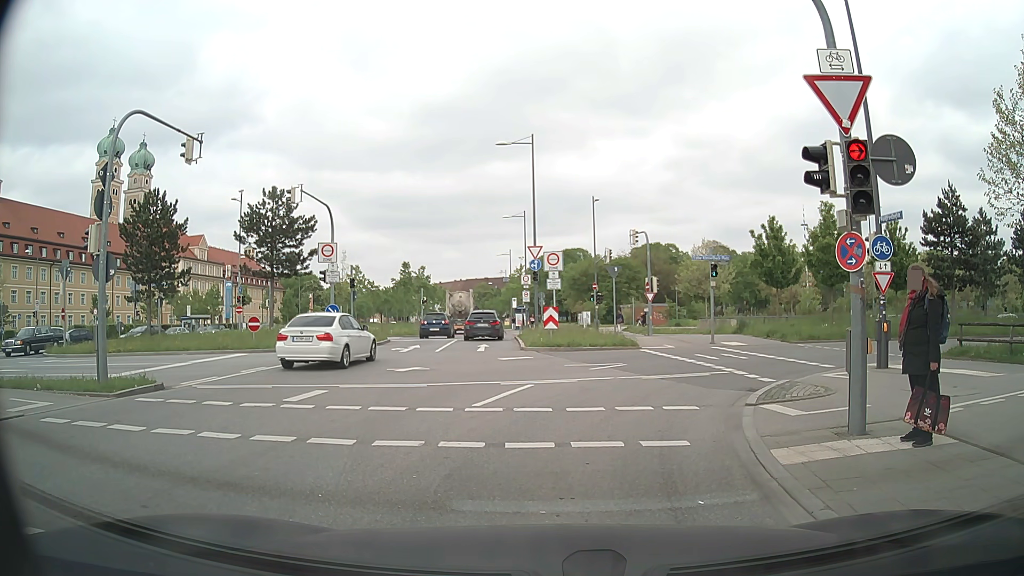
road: secondary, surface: asphalt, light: Day
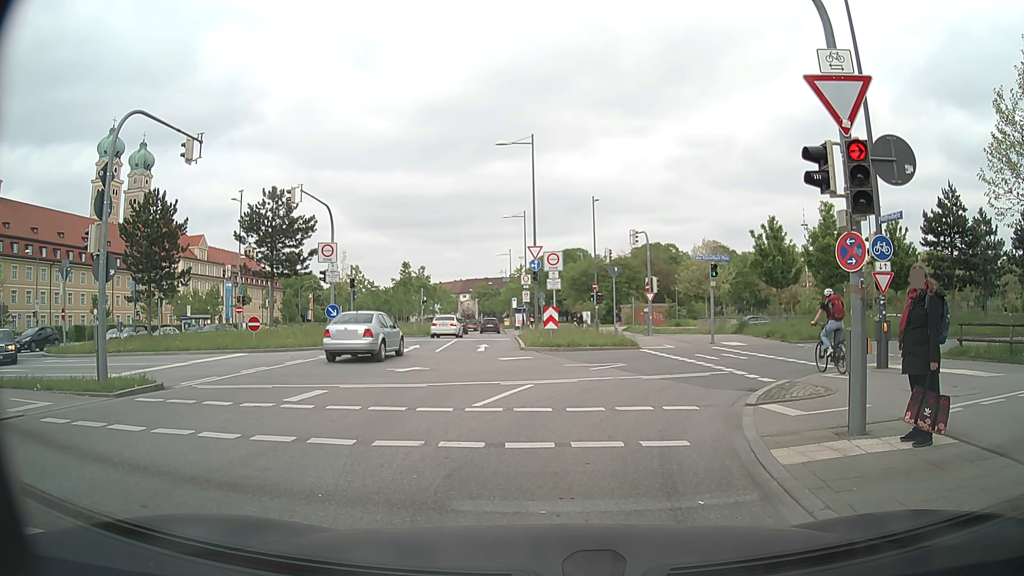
(0.0, 0.0) m; 0°
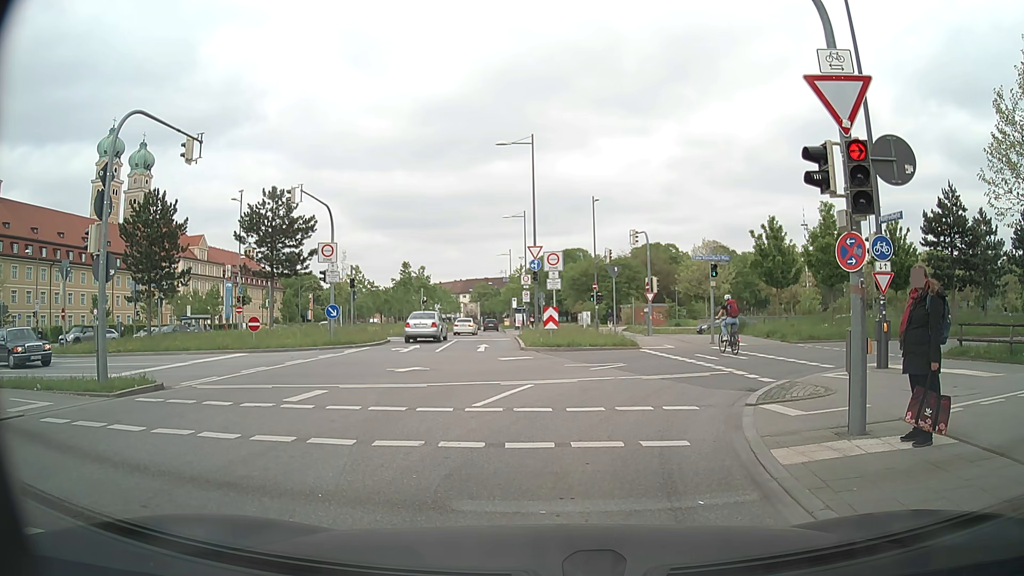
(0.0, 0.0) m; 0°
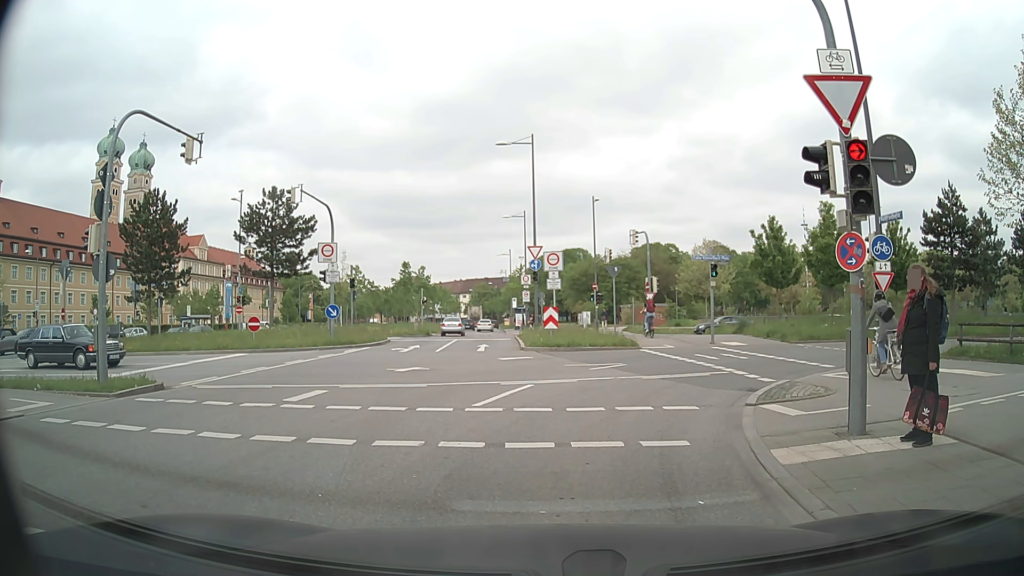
(0.0, 0.0) m; 0°
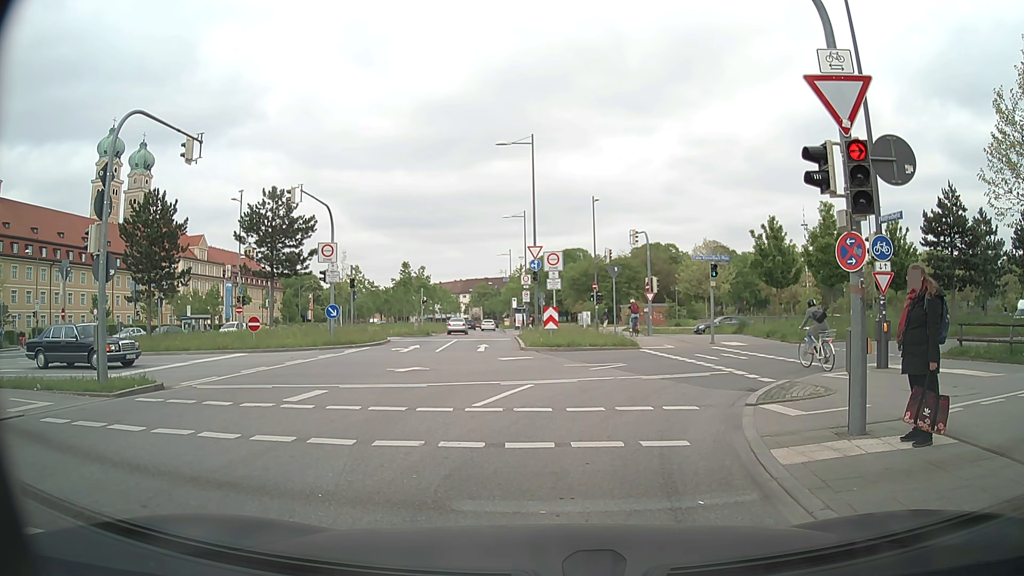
(0.0, 0.0) m; 0°
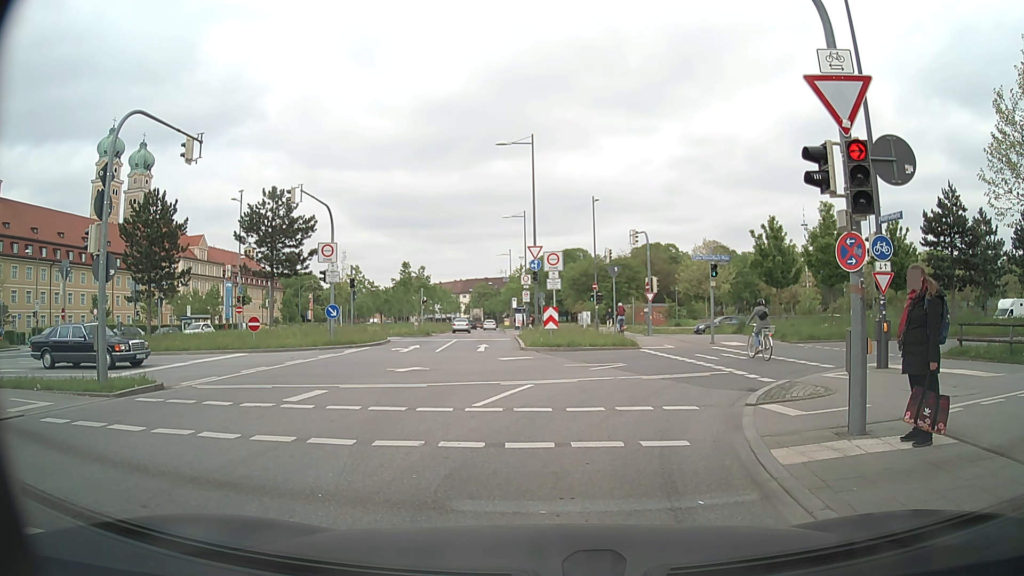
(0.0, 0.0) m; 0°
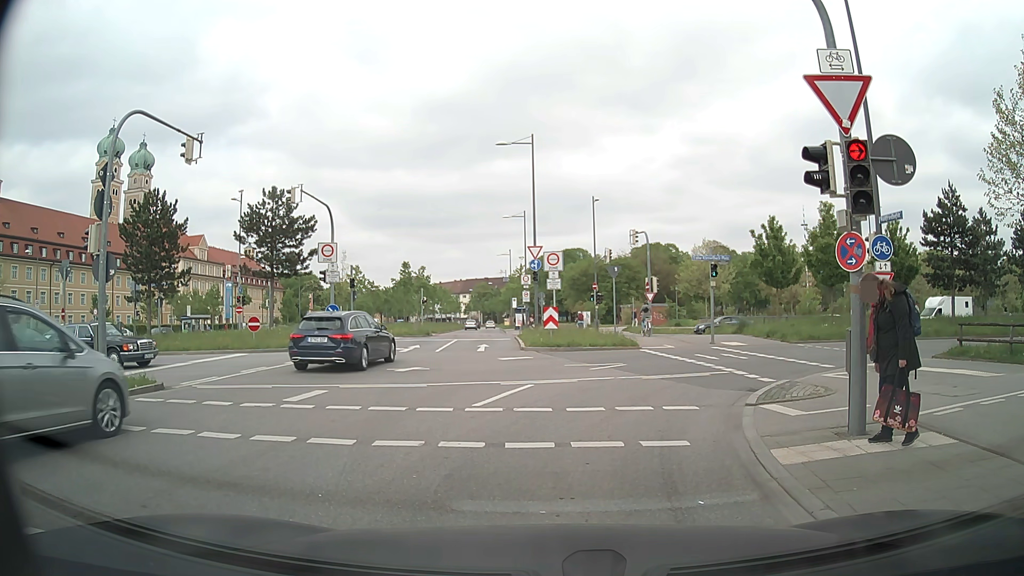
(0.0, 0.0) m; 0°
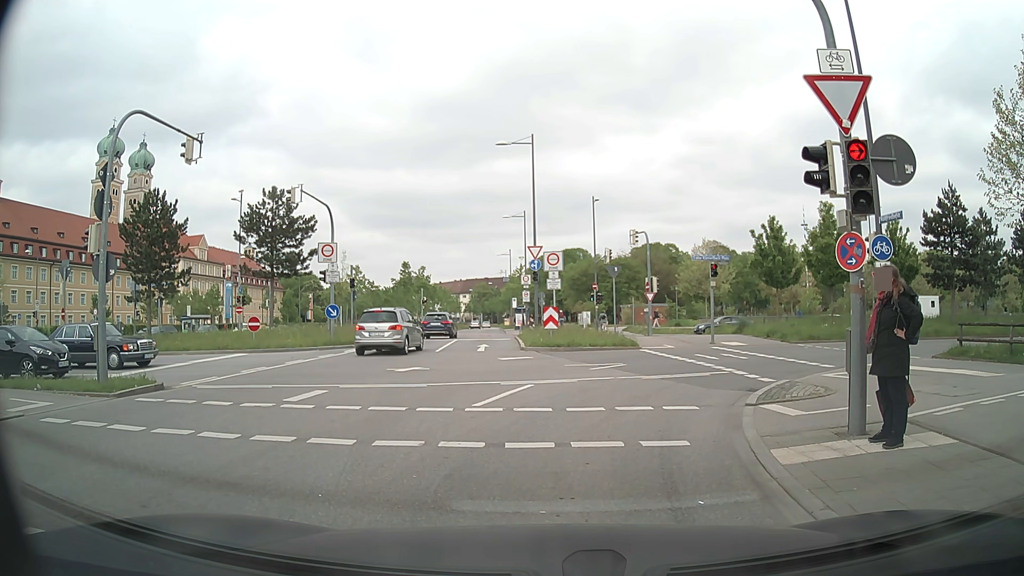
(0.0, 0.0) m; 0°
(0, +10) (+4, +19) (+14, +23) (+23, +25) (+33, +27) (+43, +28) (+53, +30) (+63, +33) (+72, +35) (+82, +38) m
